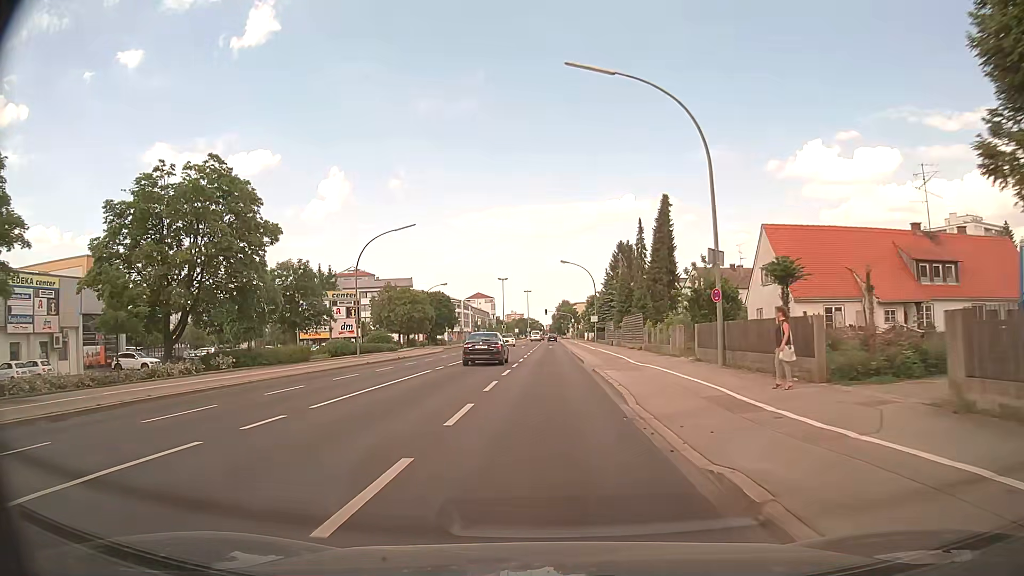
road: secondary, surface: asphalt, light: Day
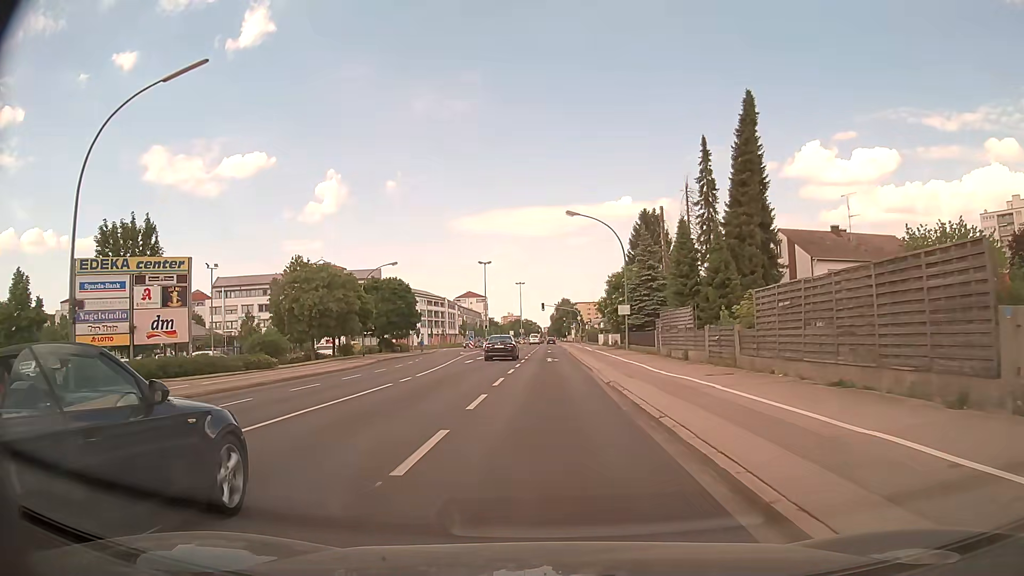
(0.0, +33.7) m; 0°
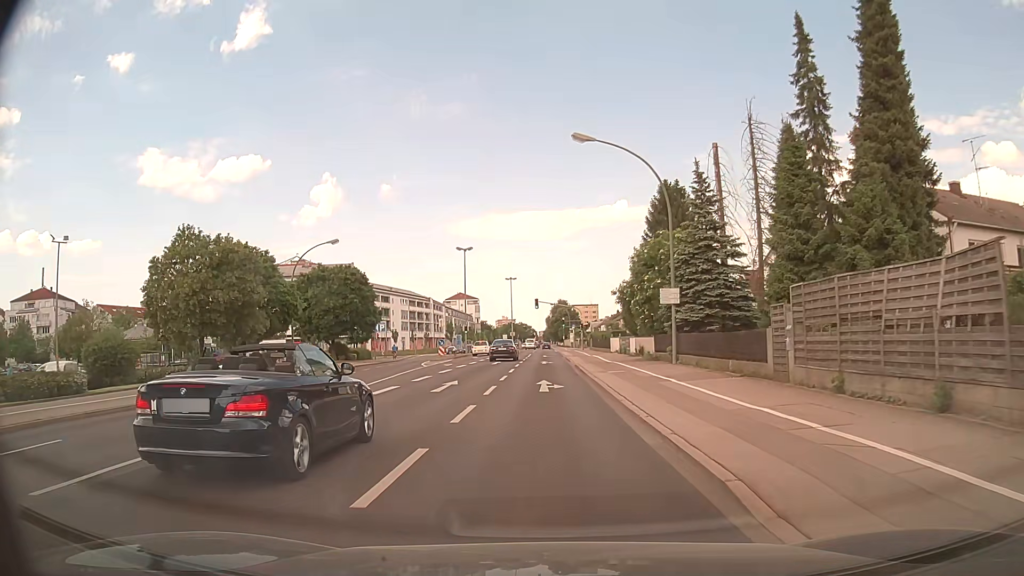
(0.0, +19.3) m; 0°
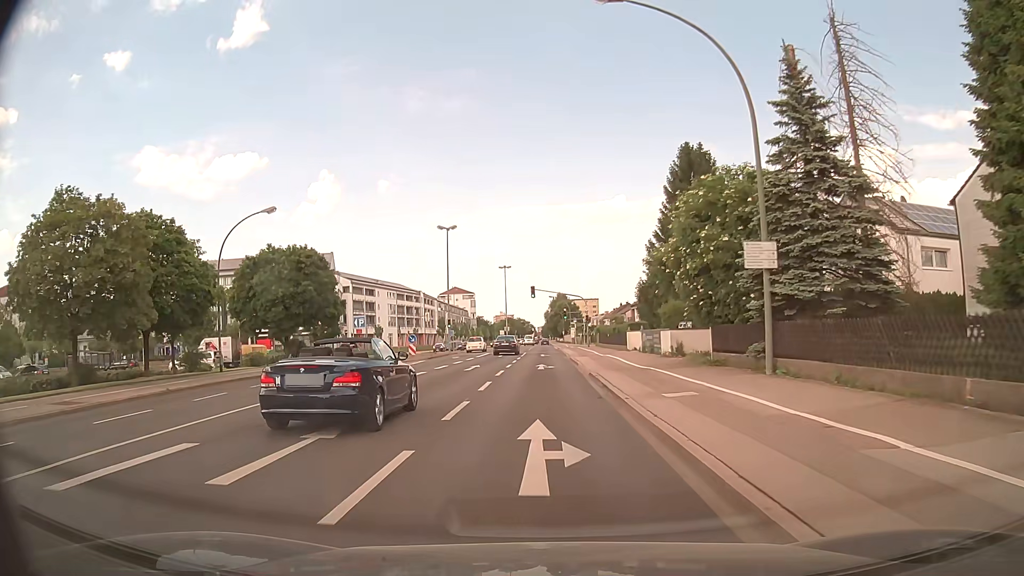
(0.0, +12.5) m; 0°
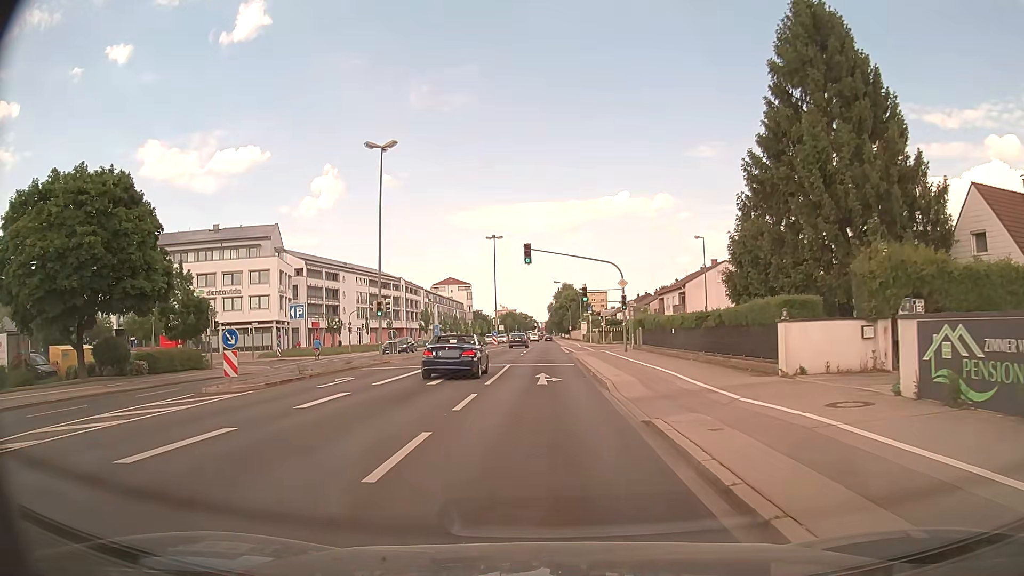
(-0.1, +28.6) m; 0°
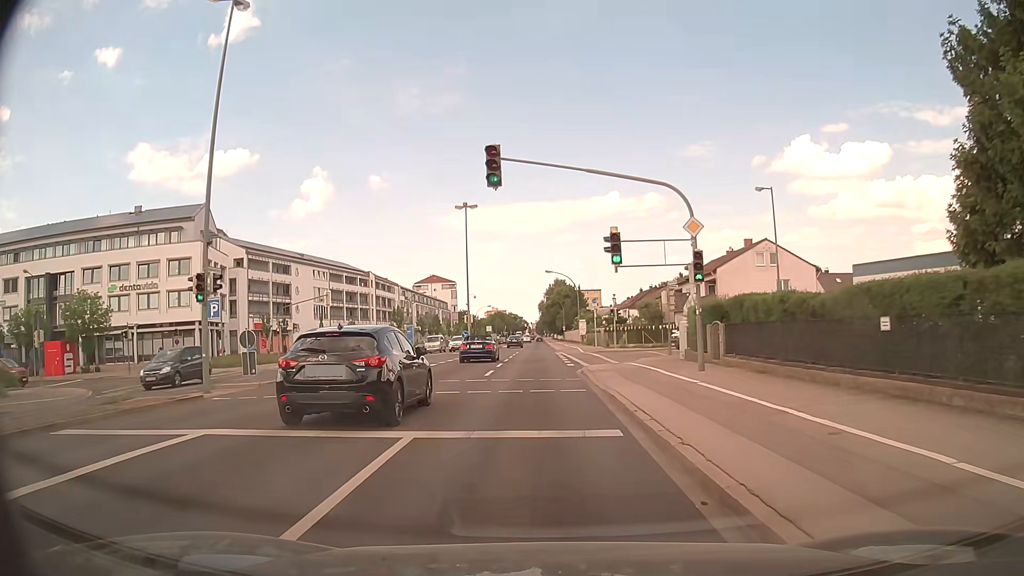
(0.0, +19.5) m; +1°
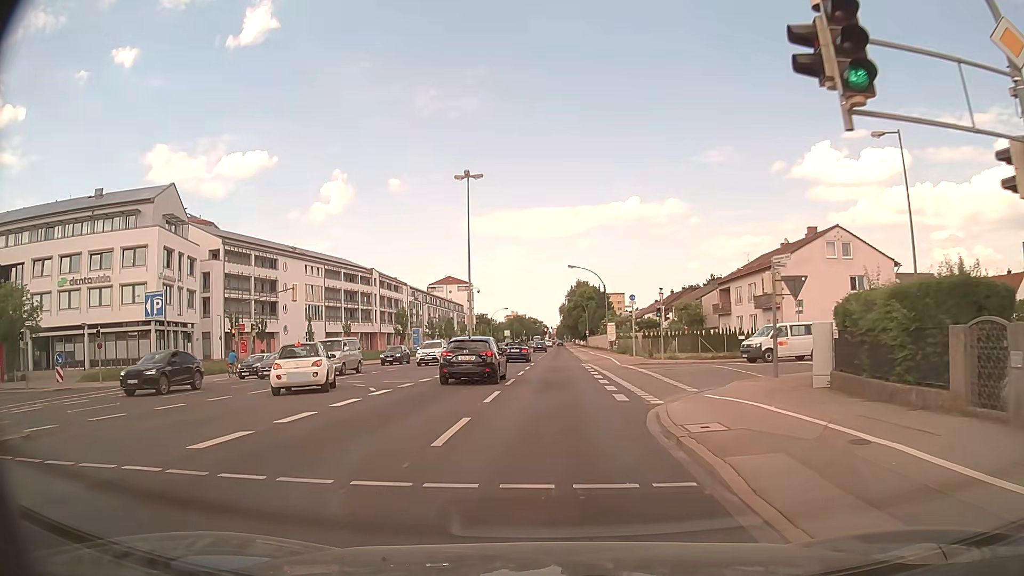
(-0.2, +12.8) m; -2°
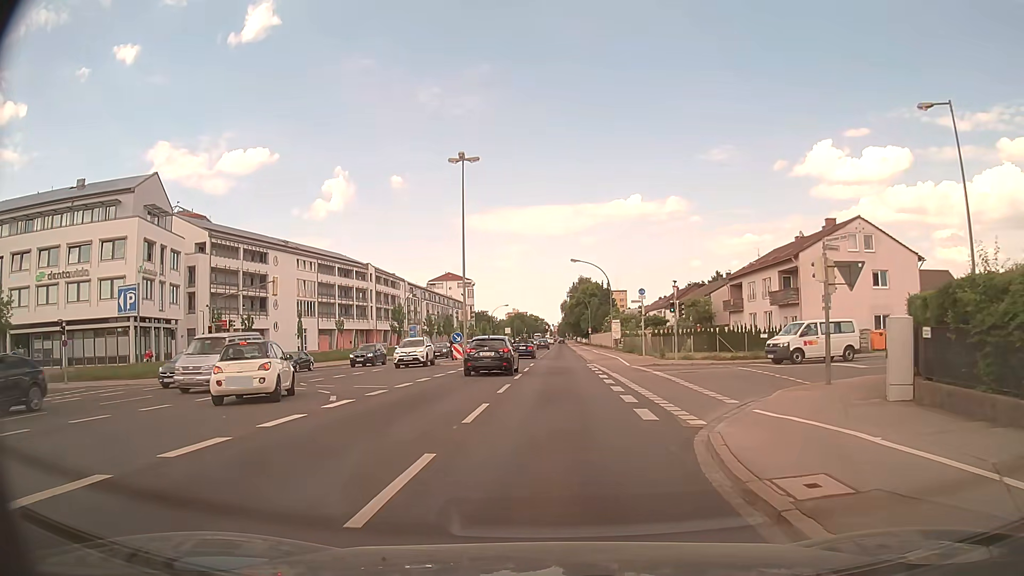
(0.0, +3.8) m; -1°
(0, +10) (+4, +19) (+13, +24) (+22, +28) (+31, +33) (+39, +38) (+48, +43) (+56, +48) (+65, +52) (+75, +56) m
